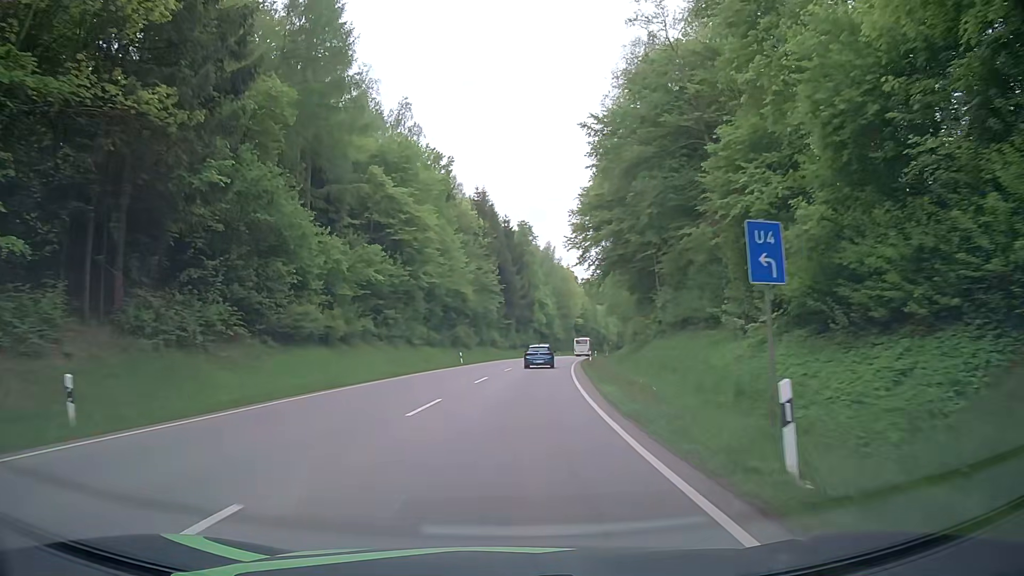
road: secondary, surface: asphalt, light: Day
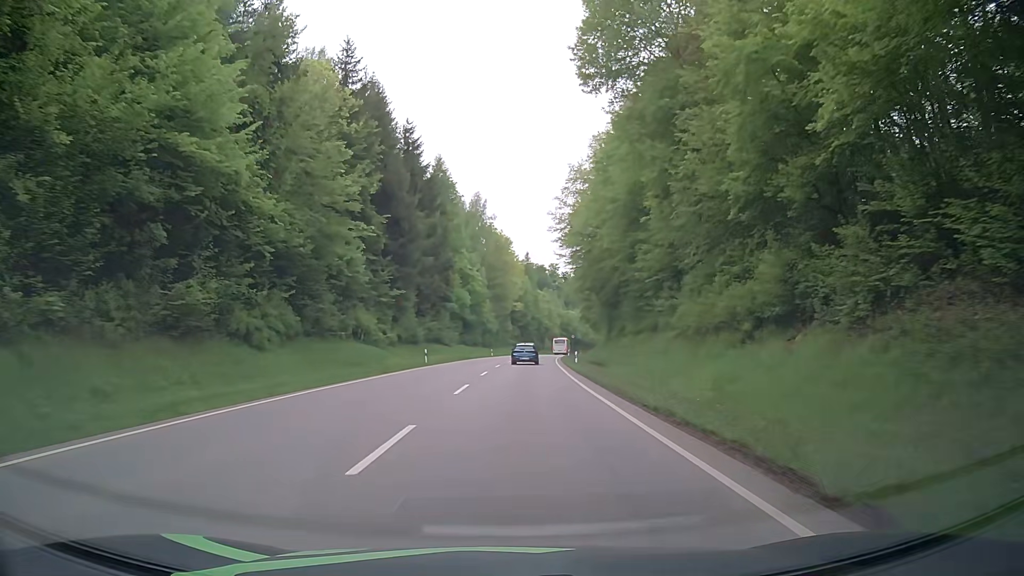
(+2.9, +53.5) m; +6°
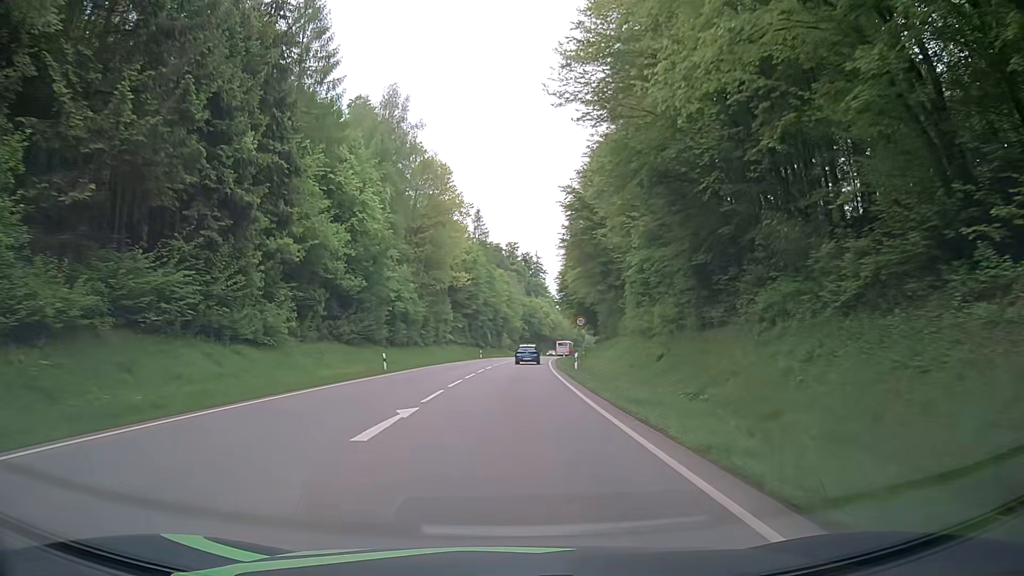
(+2.0, +54.0) m; +4°
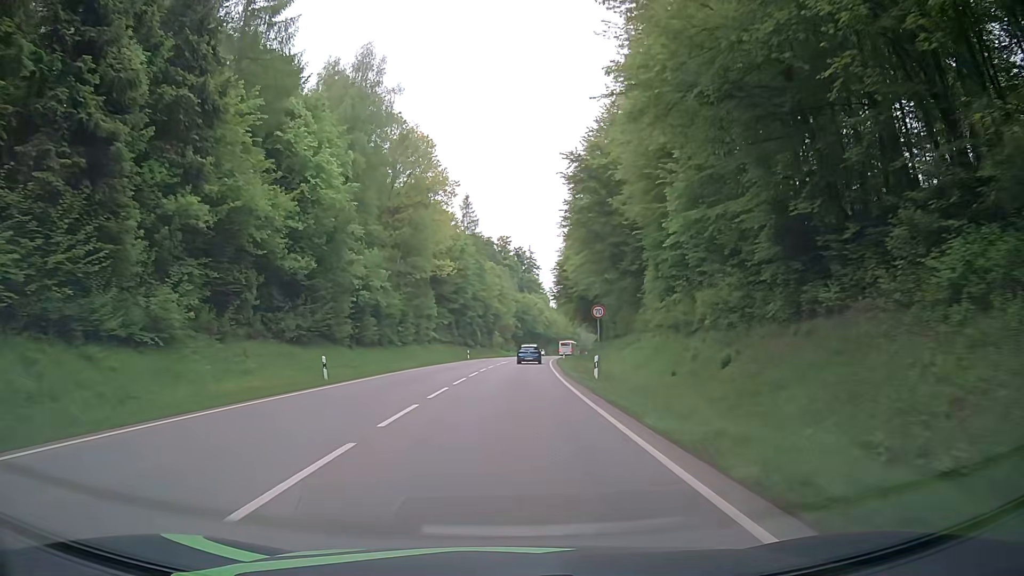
(0.0, +10.8) m; 0°
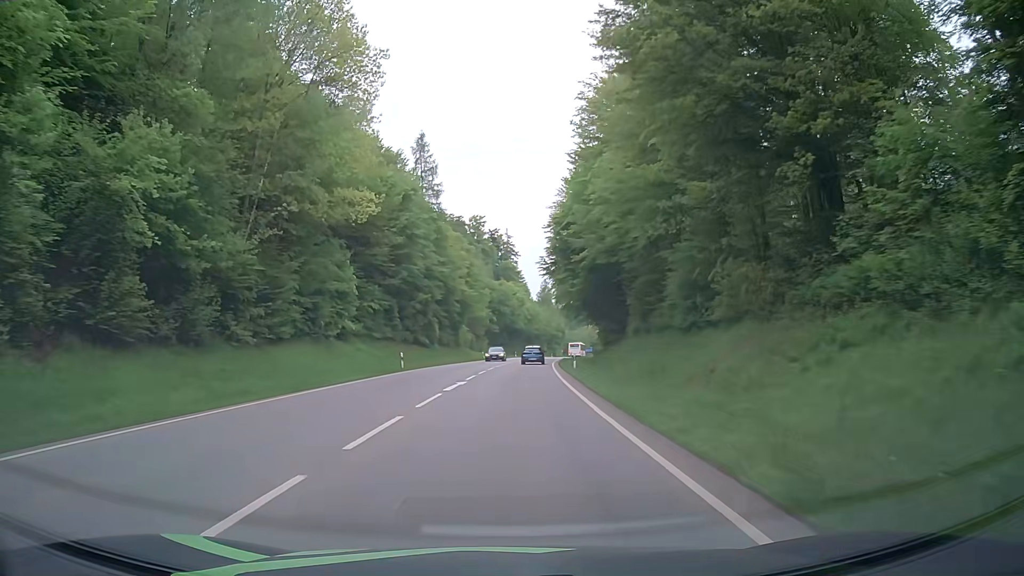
(+0.6, +32.5) m; +2°
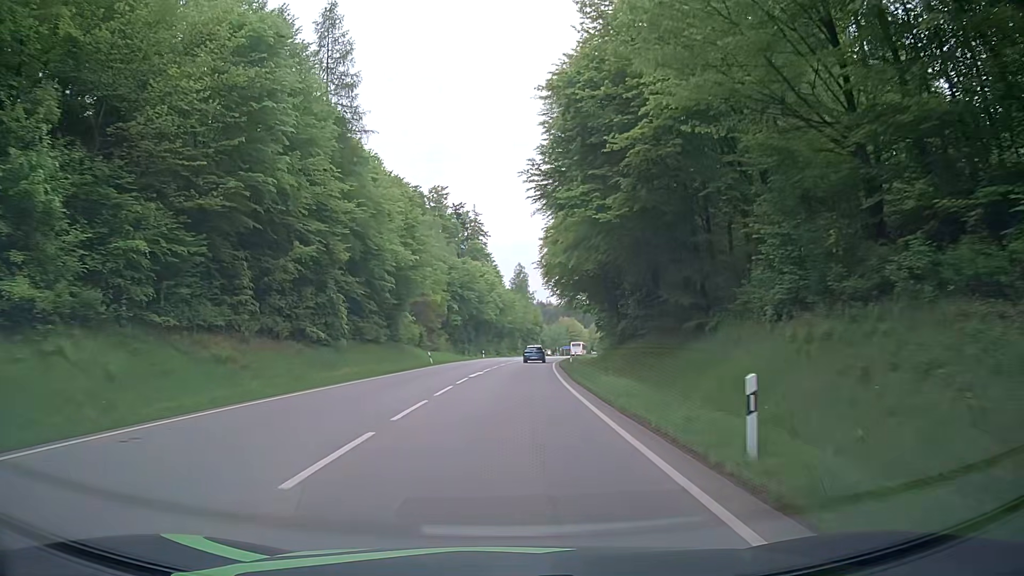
(+0.6, +32.4) m; +3°
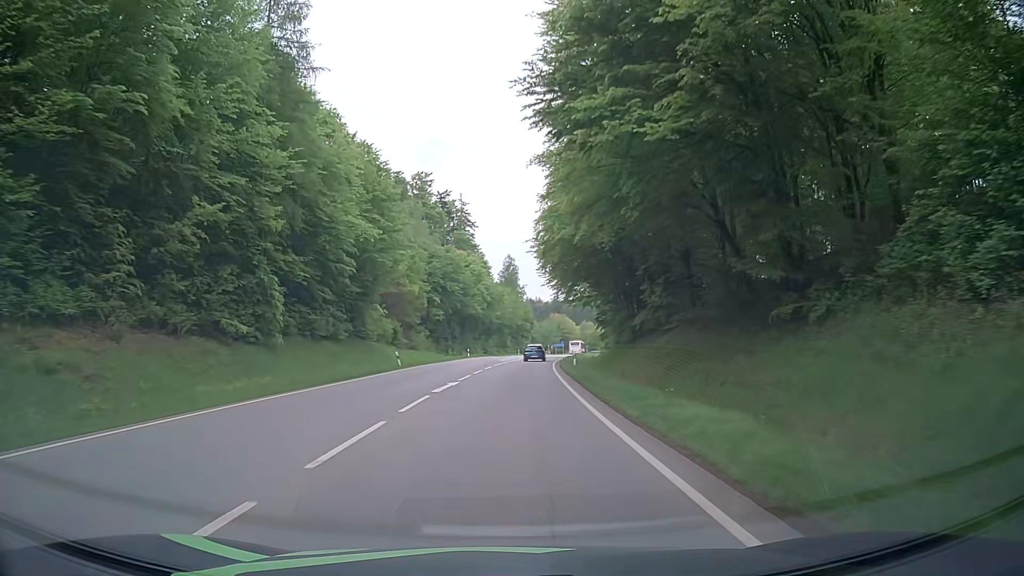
(0.0, +10.8) m; +1°
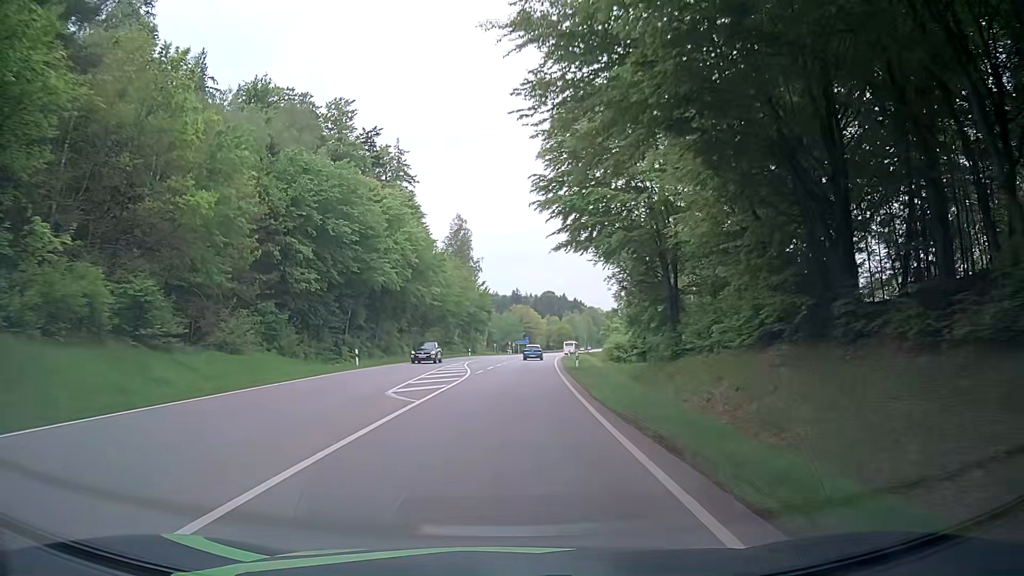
(+1.5, +43.2) m; +4°
(0, +10) (0, +20) (+1, +30) (+1, +40) (+2, +50) (+3, +60) (+3, +70) (+4, +80) (+5, +90) (+6, +100) m
